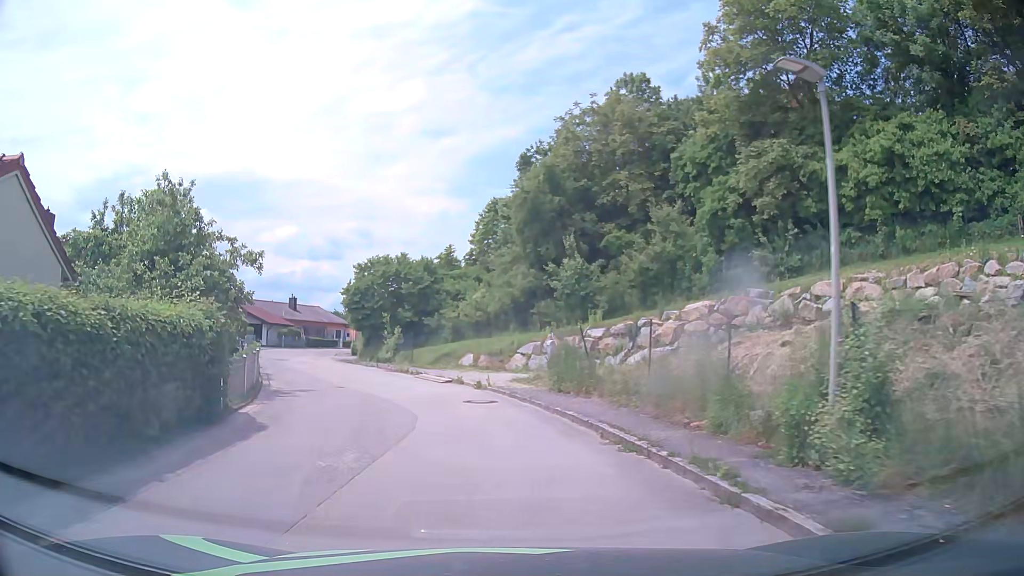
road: residential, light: Day
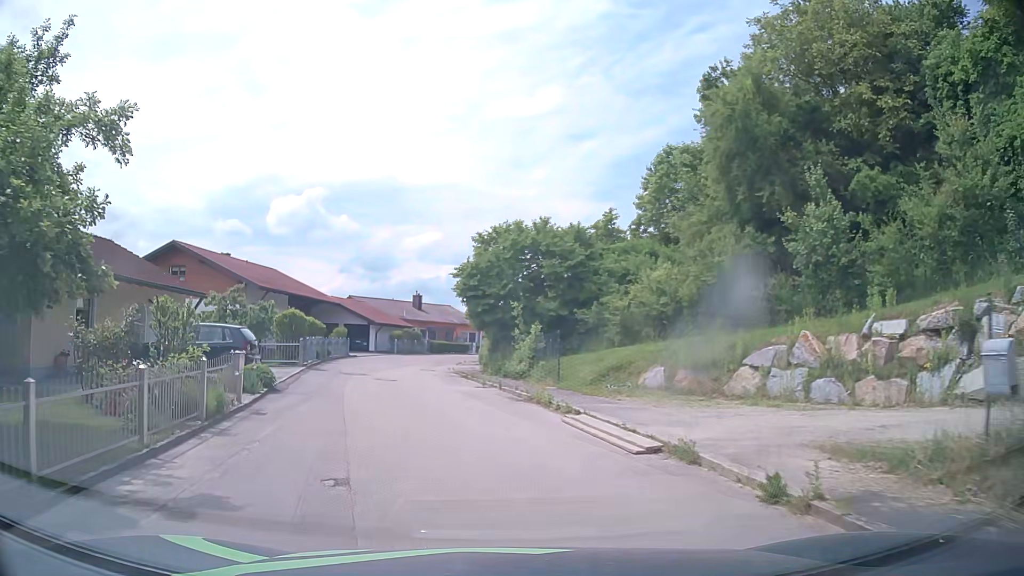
(-1.4, +13.1) m; -12°
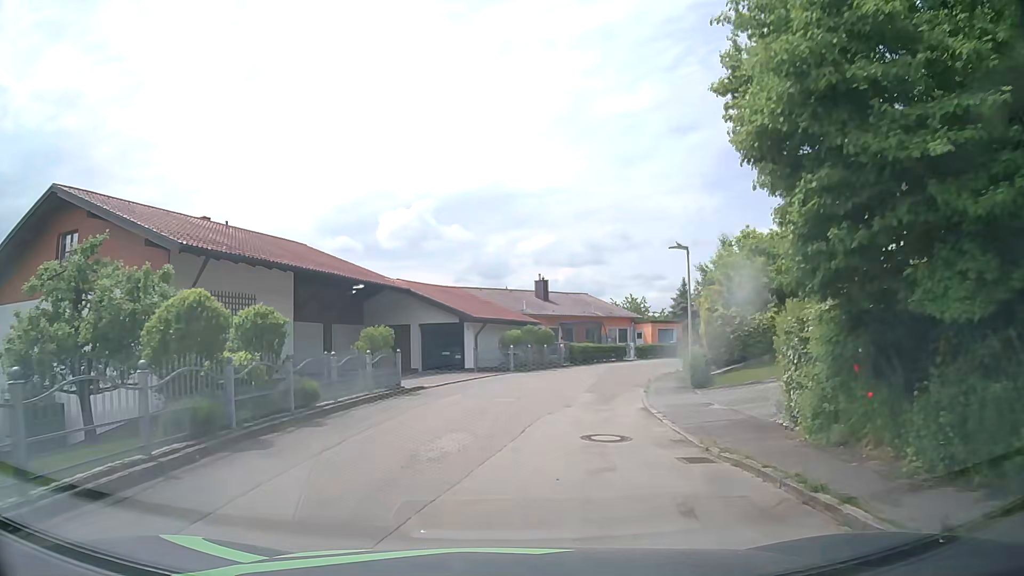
(-3.1, +22.6) m; -9°
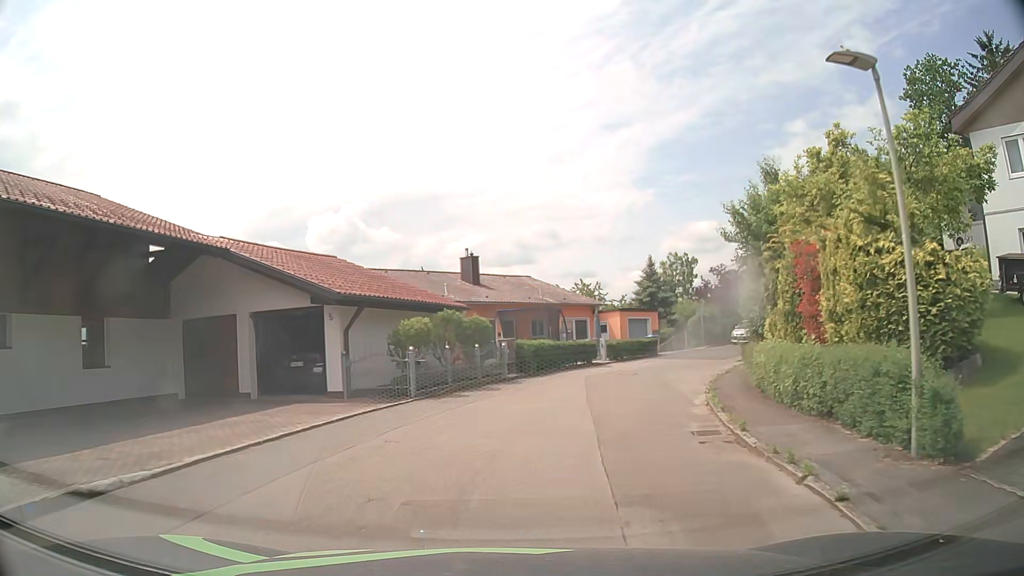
(+0.4, +13.9) m; +5°
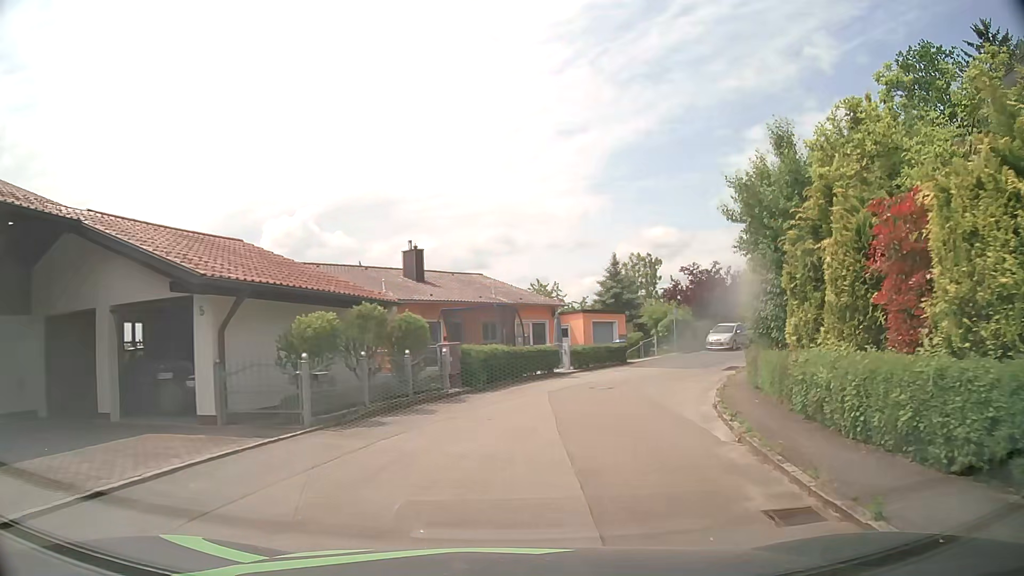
(+0.1, +4.7) m; +4°
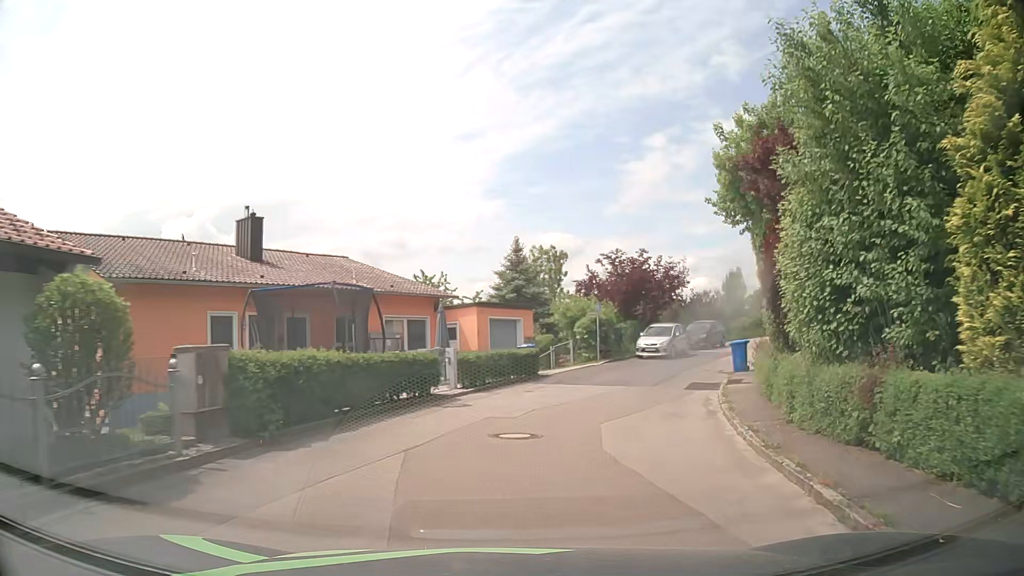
(+0.7, +9.3) m; +9°
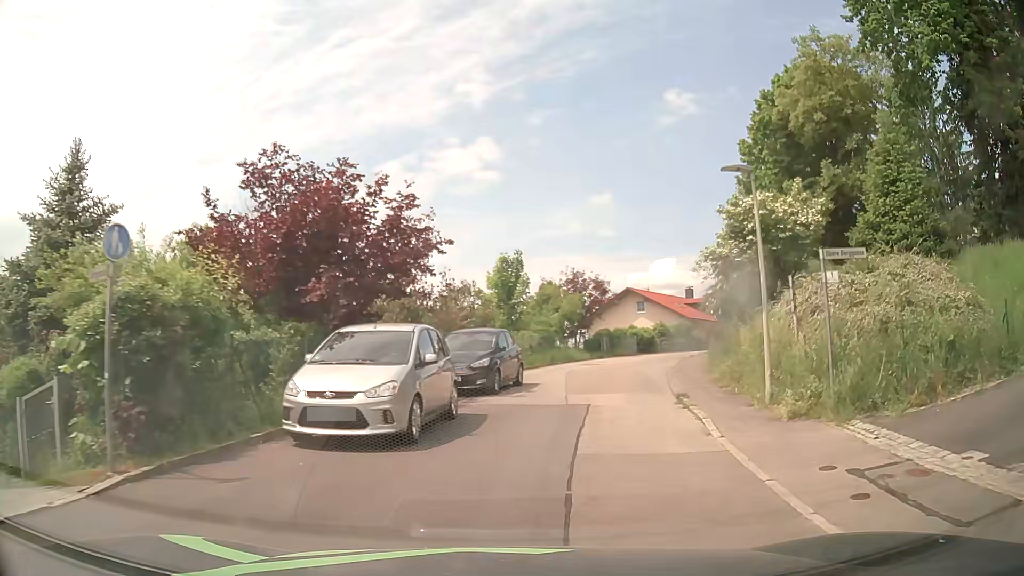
(+4.5, +22.4) m; +22°
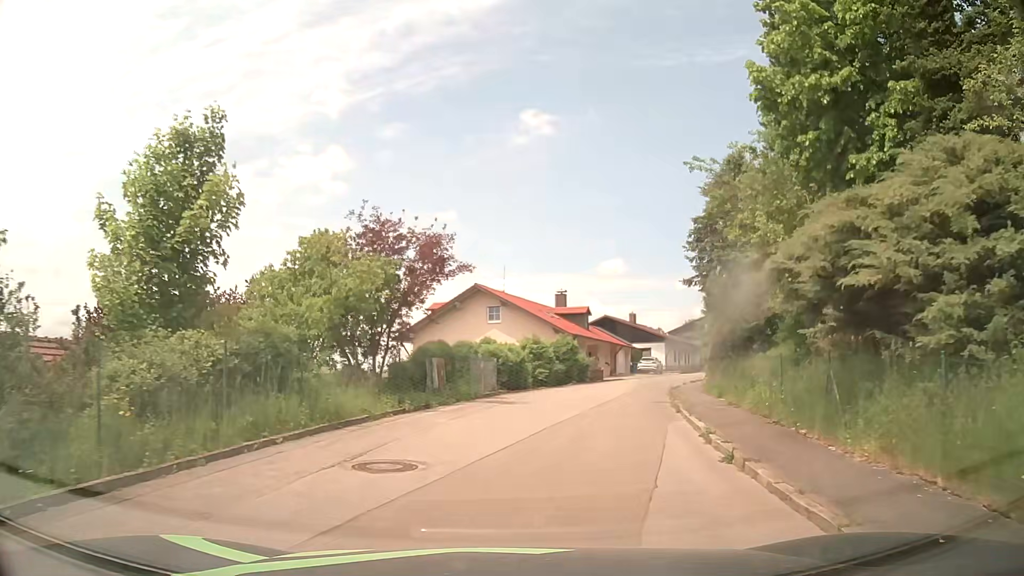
(+3.3, +22.0) m; +14°
(+1, +10) (+2, +20) (+5, +30) (+8, +39) (+12, +48) (+17, +57) (+22, +65) (+28, +73) (+35, +81) (+42, +88) m
